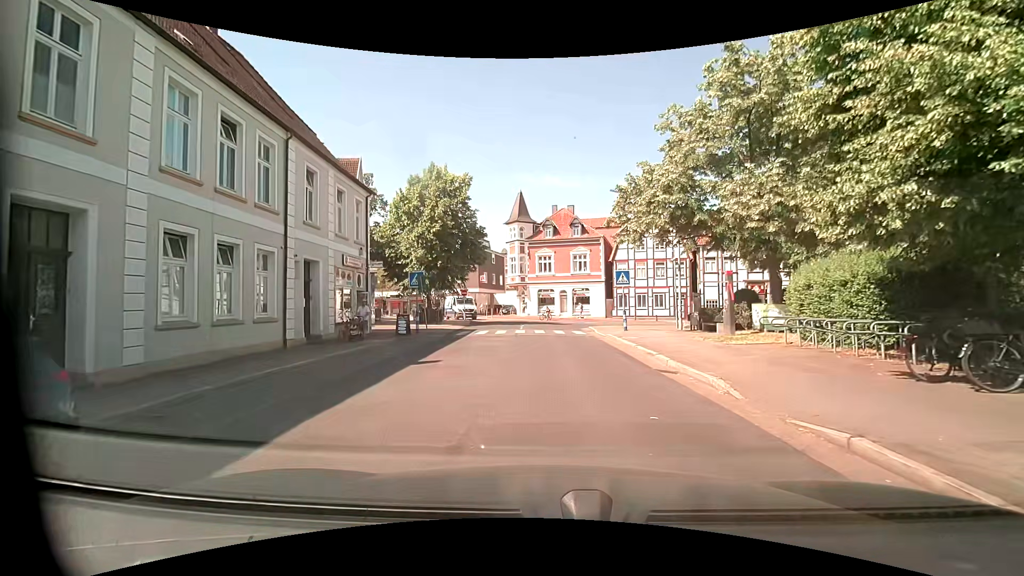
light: Day
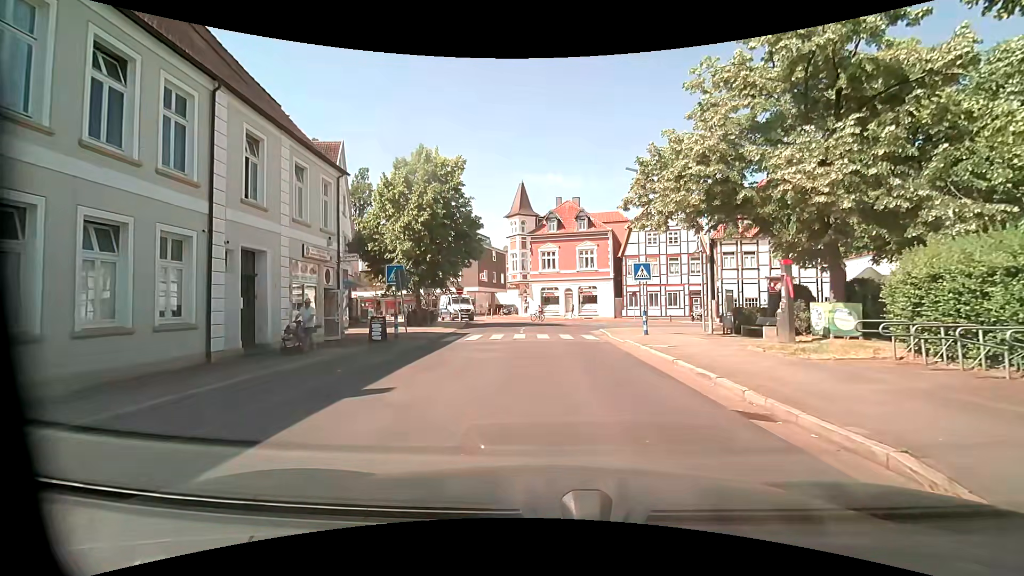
(+0.1, +4.2) m; -1°
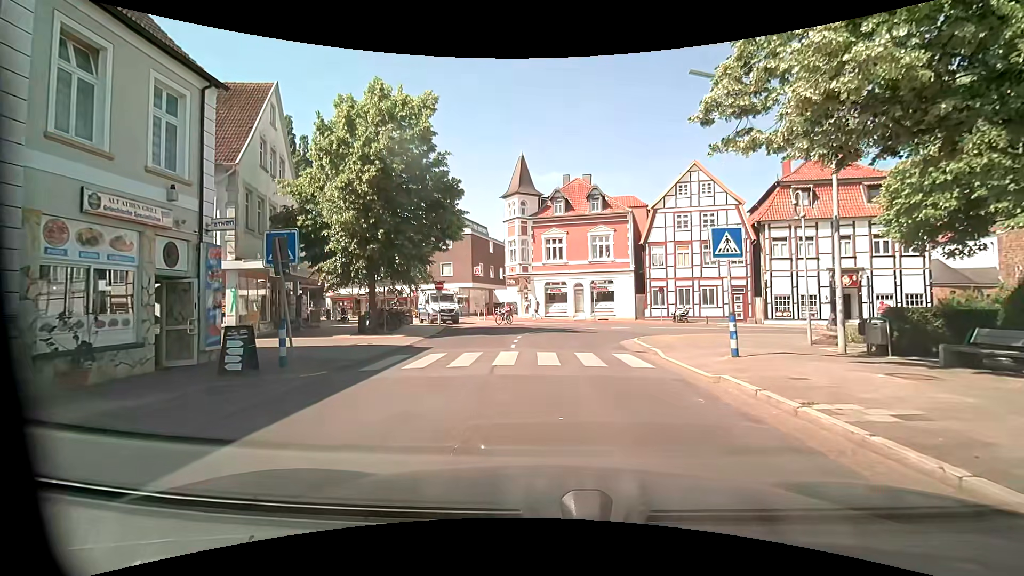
(0.0, +9.5) m; 0°
